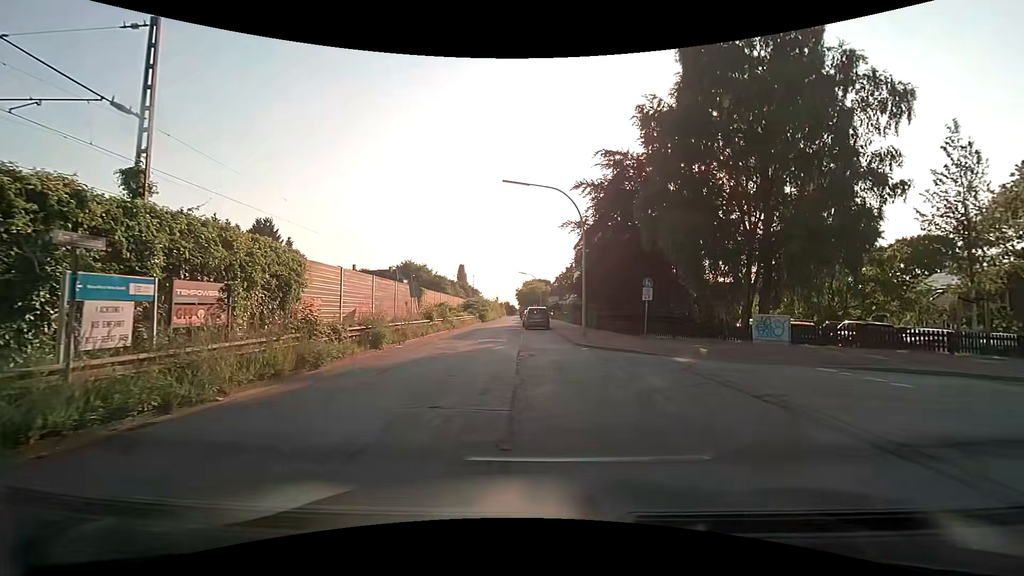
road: unclassified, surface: asphalt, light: Day
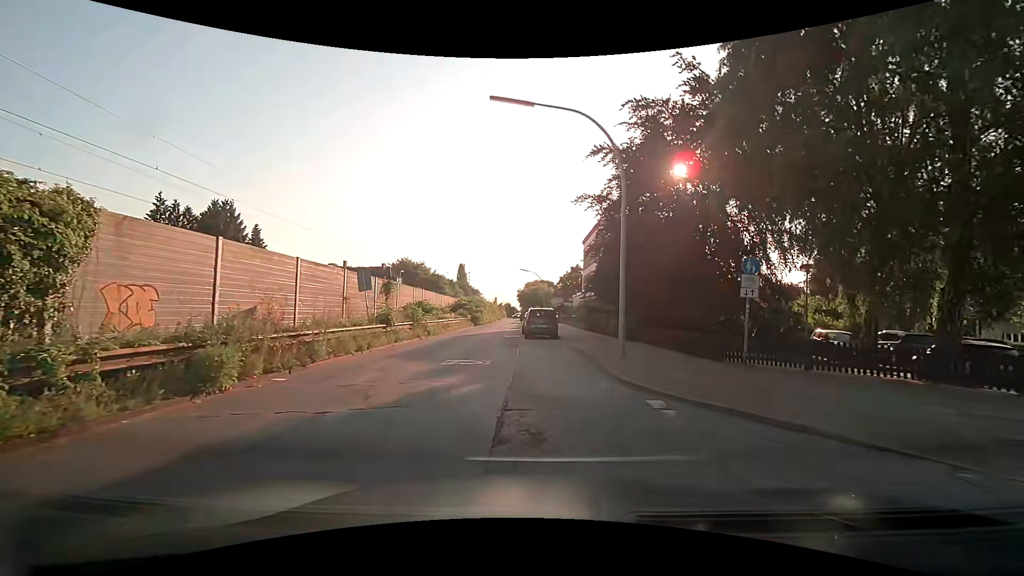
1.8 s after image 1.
(-0.1, +9.5) m; 0°
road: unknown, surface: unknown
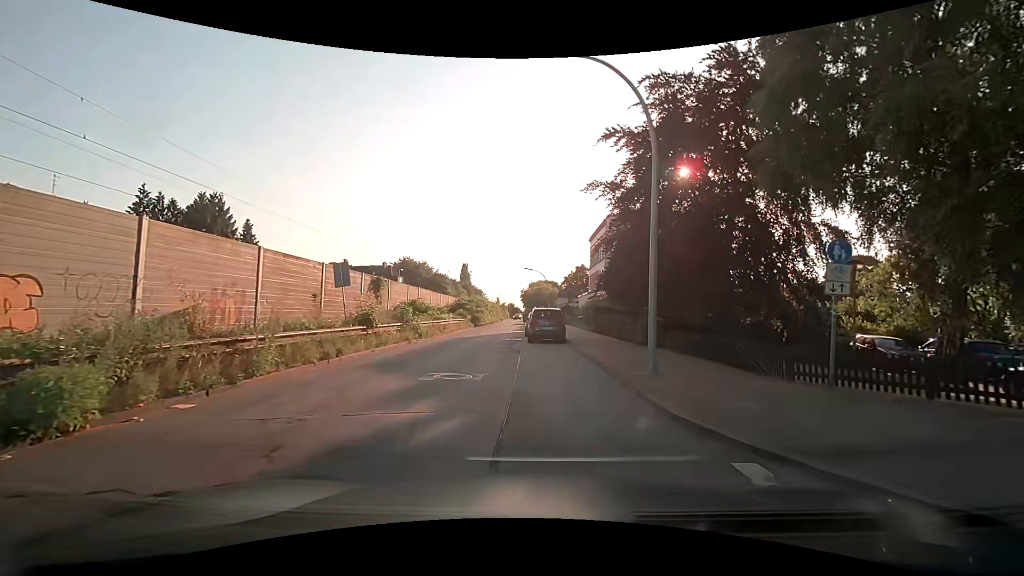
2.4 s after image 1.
(0.0, +3.0) m; -1°
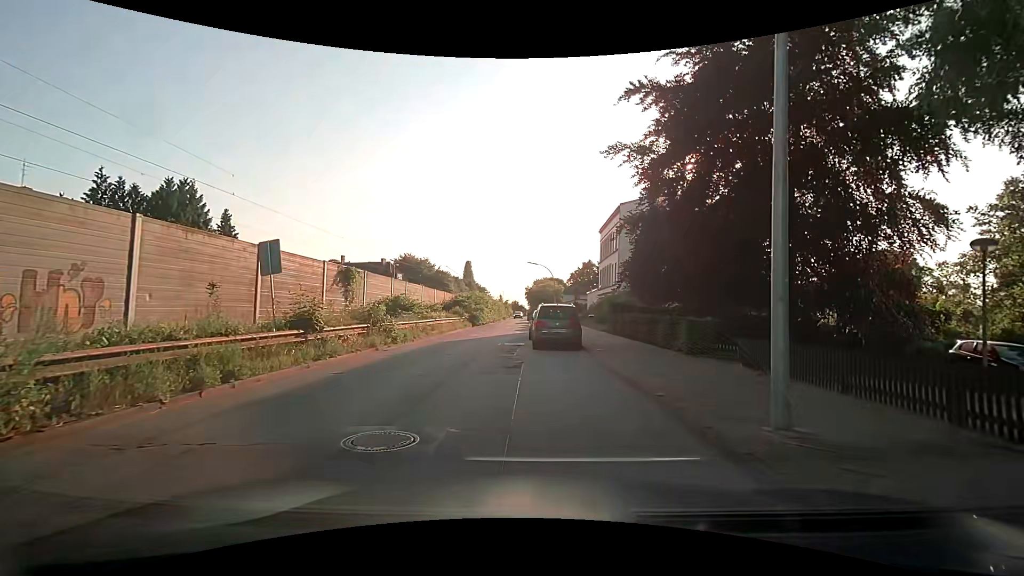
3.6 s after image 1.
(-0.1, +5.3) m; 0°
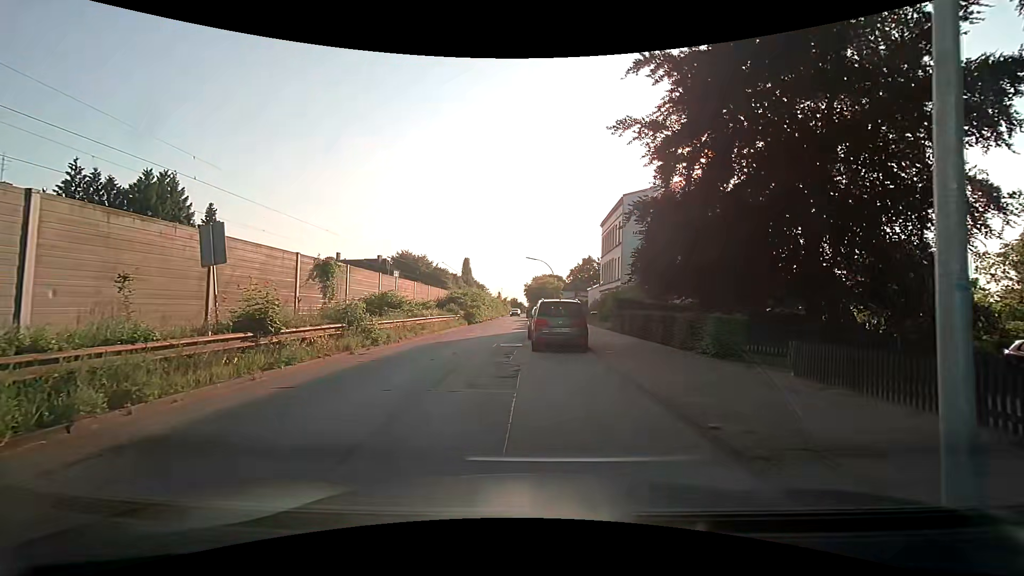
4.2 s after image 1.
(0.0, +2.2) m; -1°
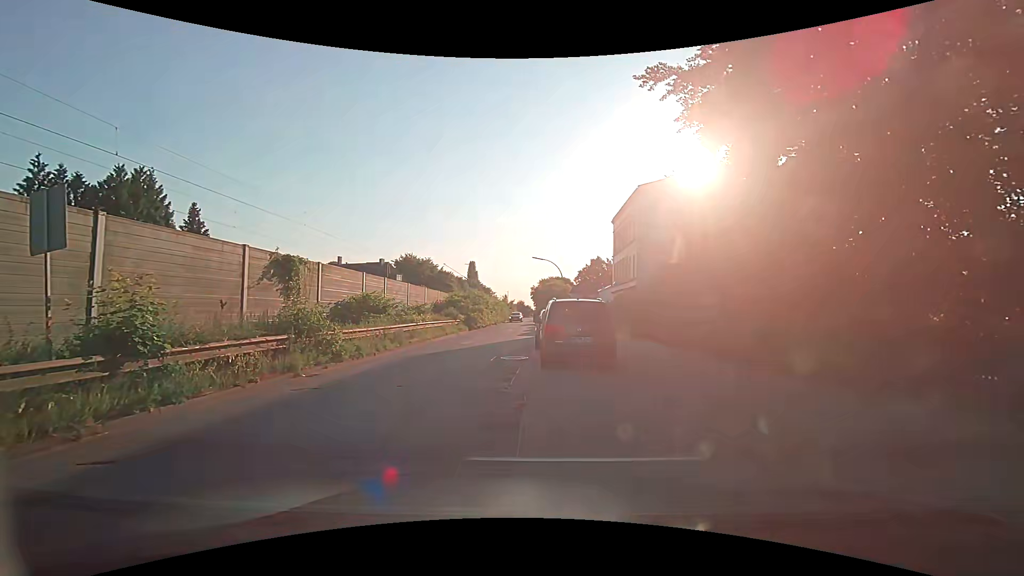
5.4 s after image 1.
(+0.1, +3.8) m; +1°
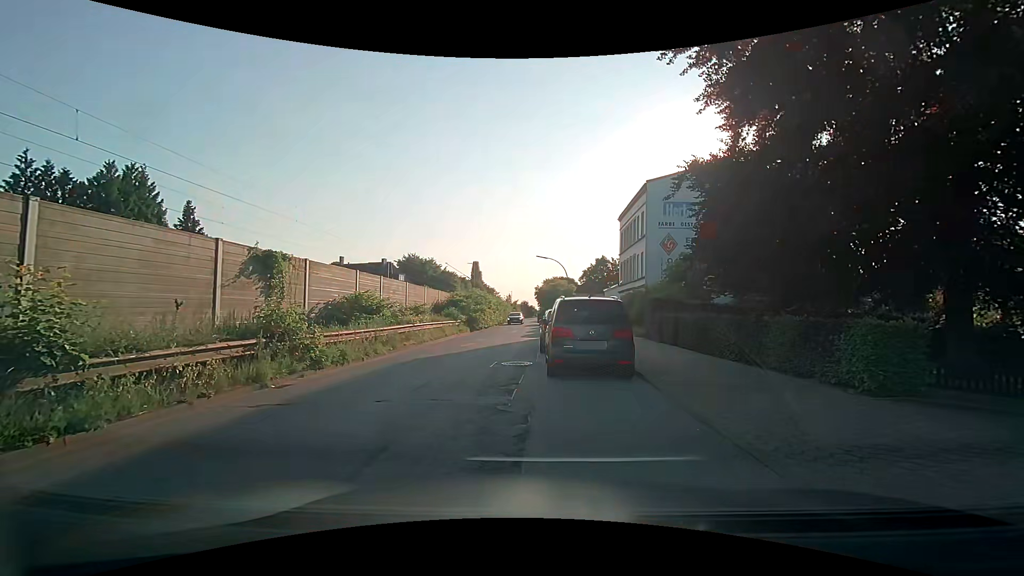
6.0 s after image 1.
(0.0, +1.5) m; -1°
